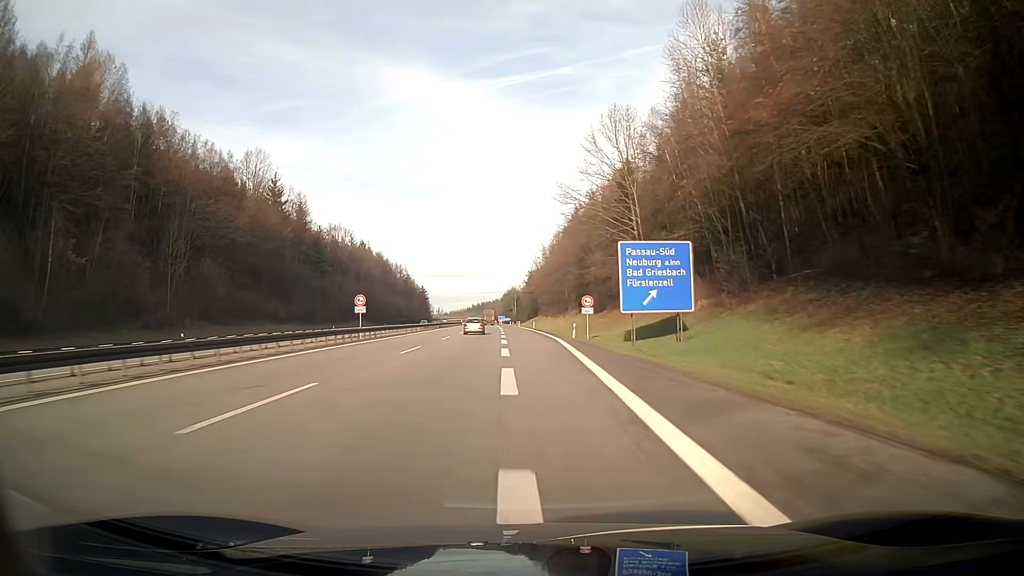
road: motorway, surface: asphalt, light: Day
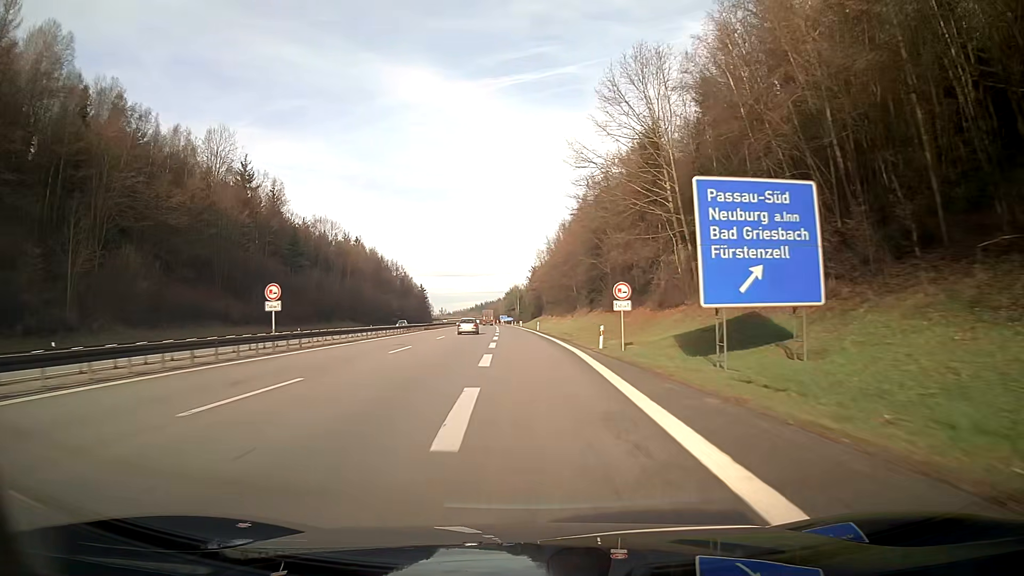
(-0.1, +16.5) m; -1°
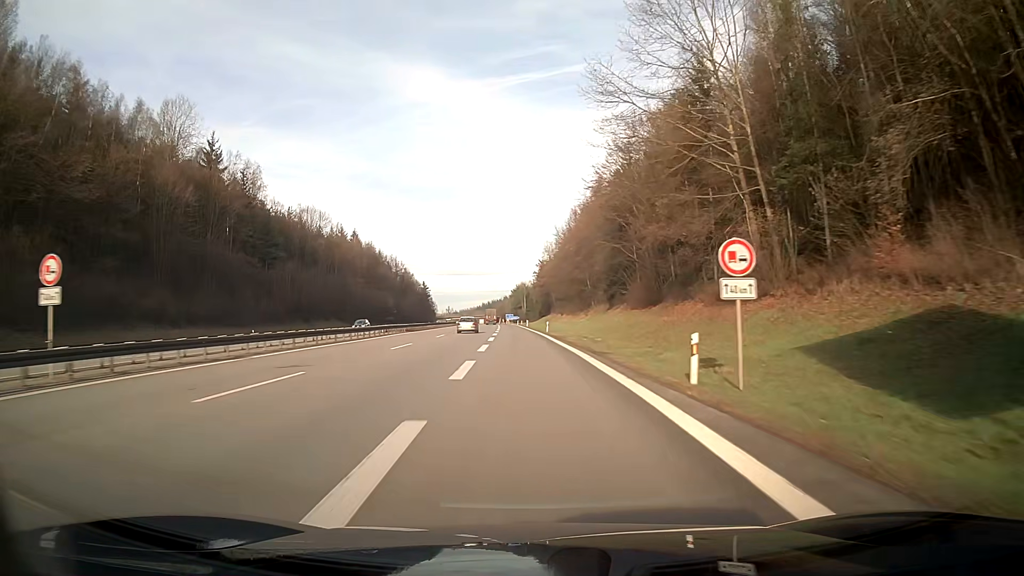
(-0.1, +16.3) m; -1°
